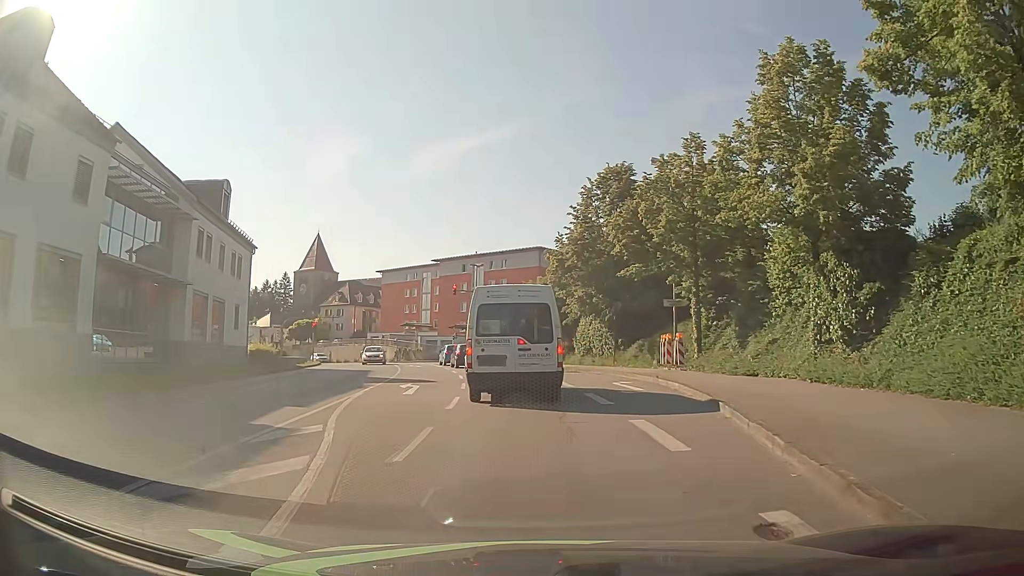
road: tertiary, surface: asphalt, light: Day
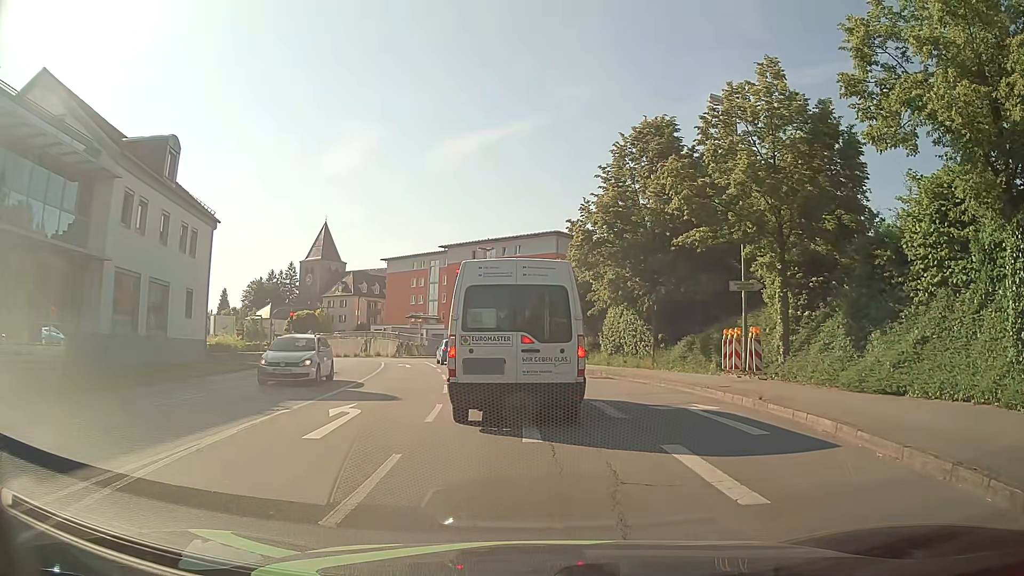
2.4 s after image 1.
(-0.1, +8.2) m; 0°
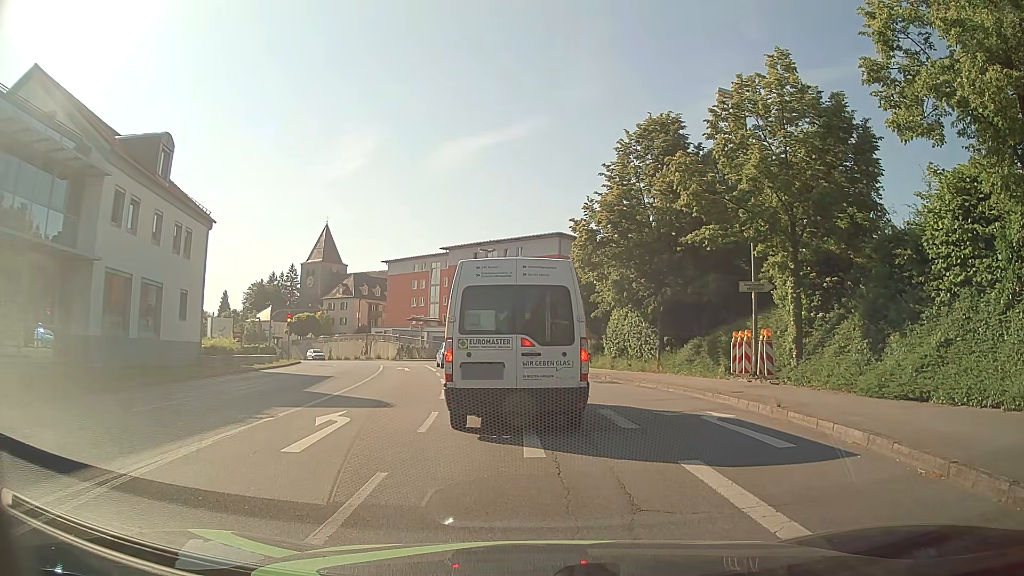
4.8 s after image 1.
(0.0, +0.9) m; 0°
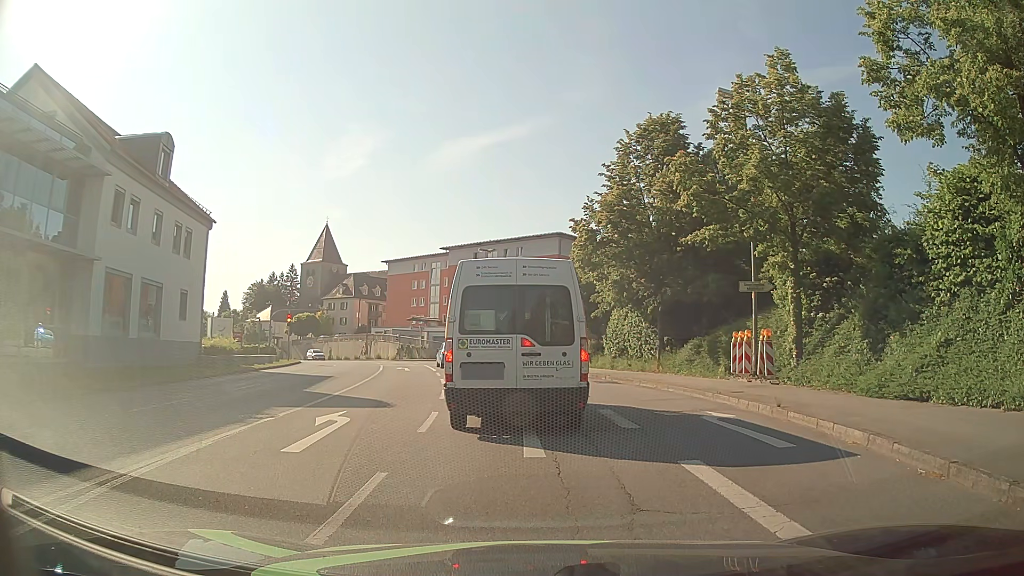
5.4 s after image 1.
(0.0, 0.0) m; 0°
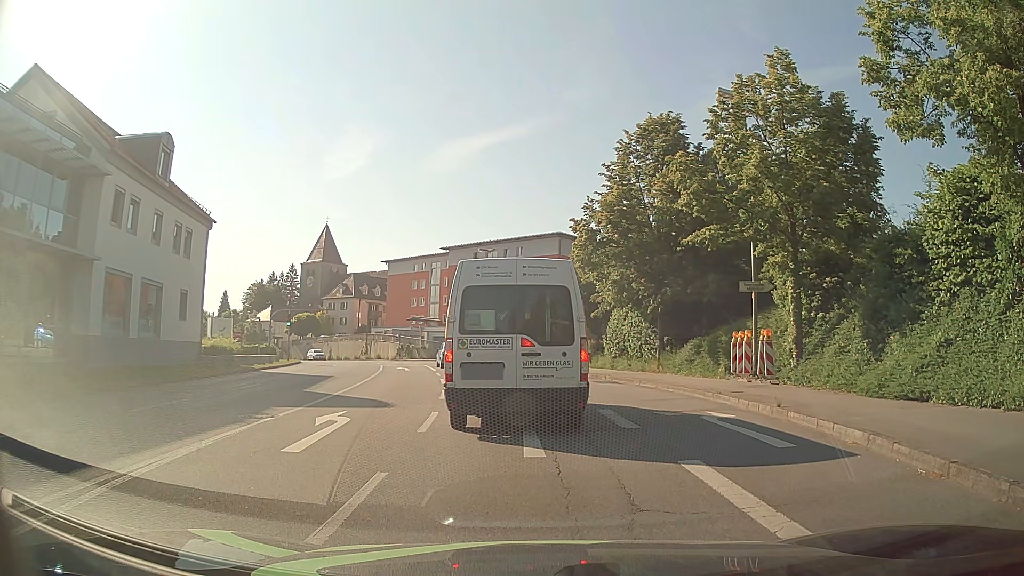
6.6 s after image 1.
(0.0, 0.0) m; 0°
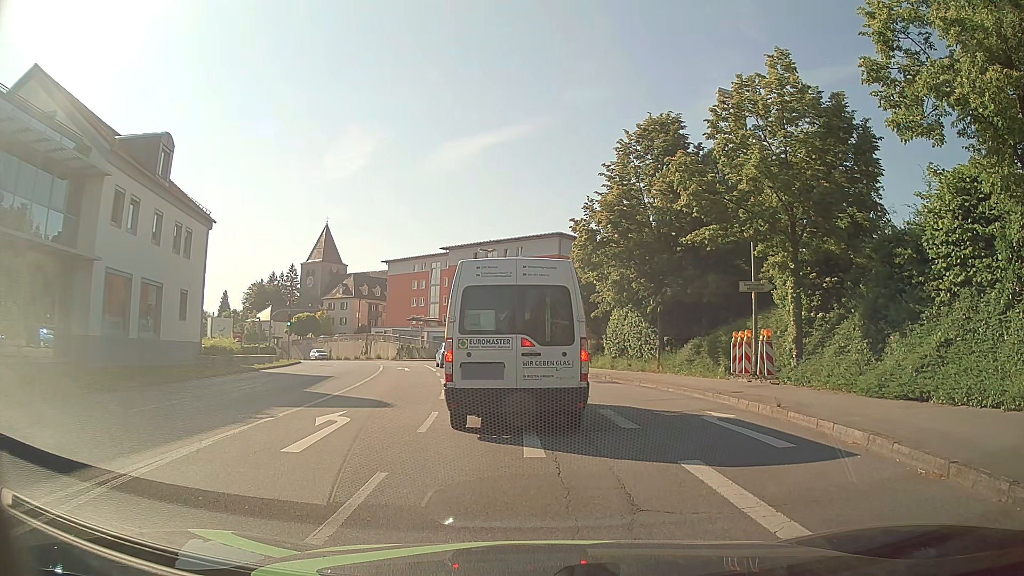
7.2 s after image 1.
(0.0, 0.0) m; 0°
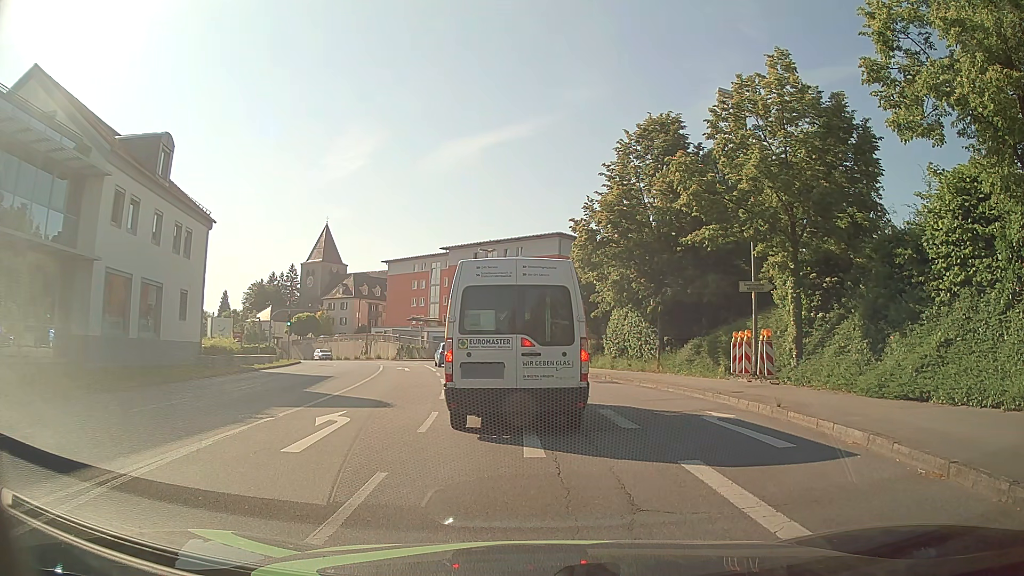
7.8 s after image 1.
(0.0, 0.0) m; 0°
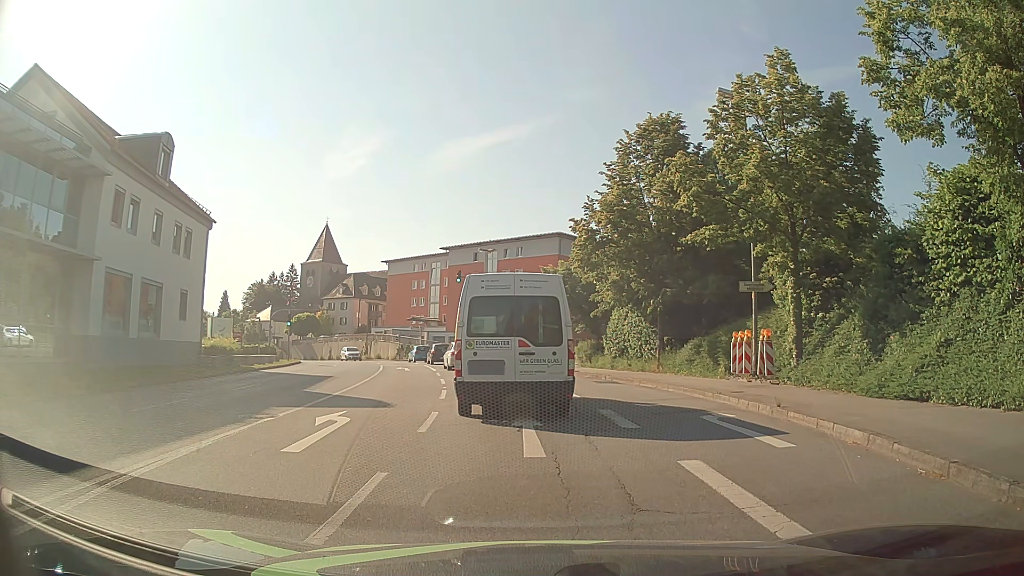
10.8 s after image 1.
(0.0, 0.0) m; 0°
(0, +10) (-1, +20) (-3, +30) (-5, +40) (-7, +49) (-10, +59) (-14, +68) (-19, +77) (-24, +85) (-30, +94) m
